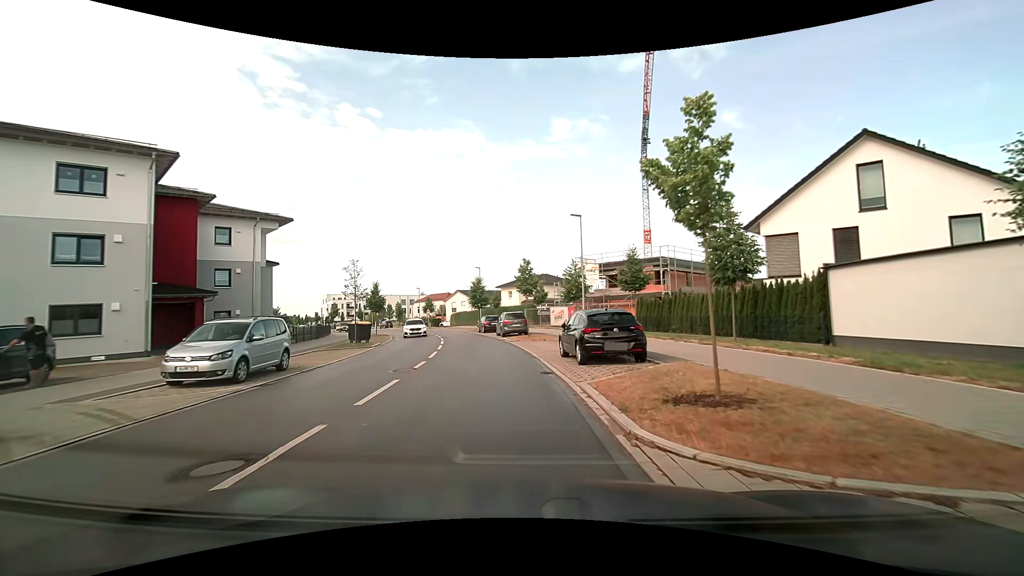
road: tertiary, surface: asphalt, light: Day
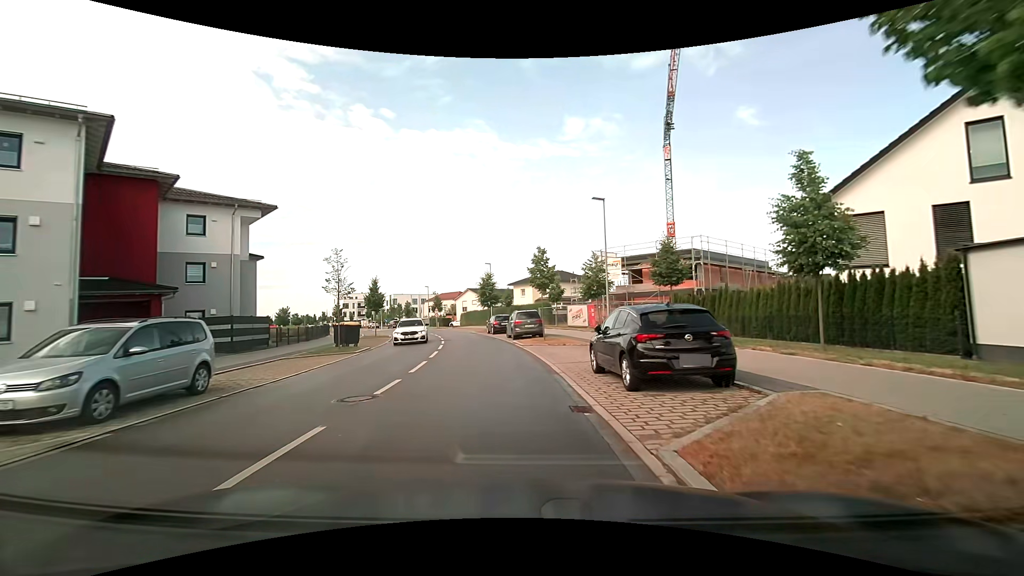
(-0.1, +4.6) m; -2°
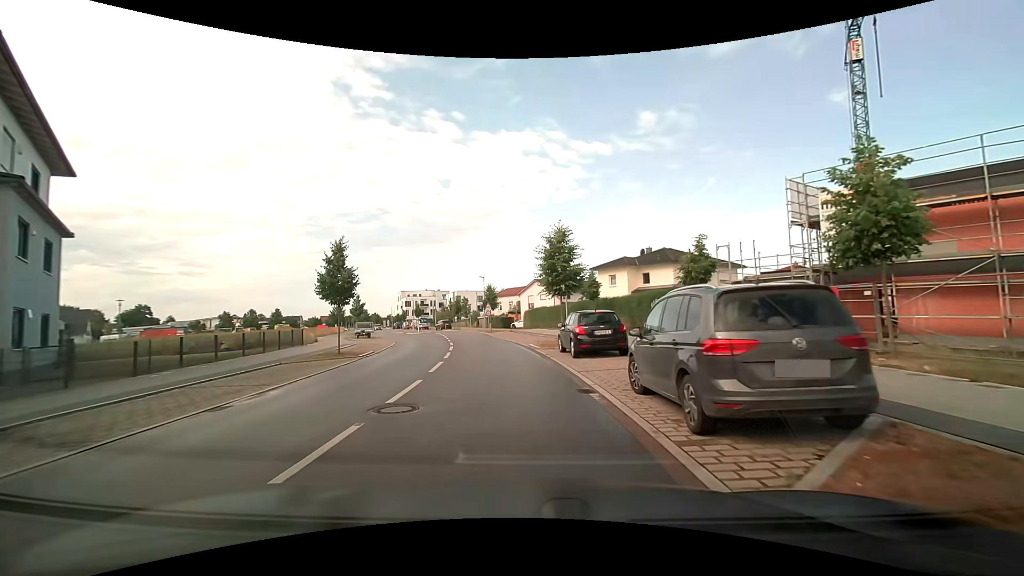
(-1.4, +22.9) m; -7°
(0, +10) (-1, +20) (-3, +30) (-5, +40) (-7, +49) (-10, +59) (-13, +68) (-17, +78) (-21, +87) (-25, +96) m
